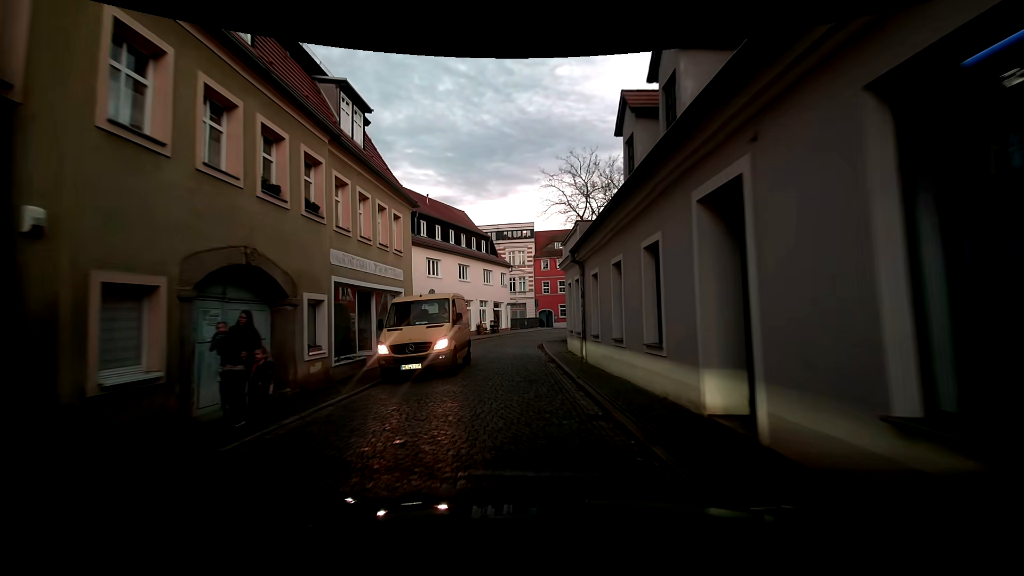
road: residential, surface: sett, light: Dusk
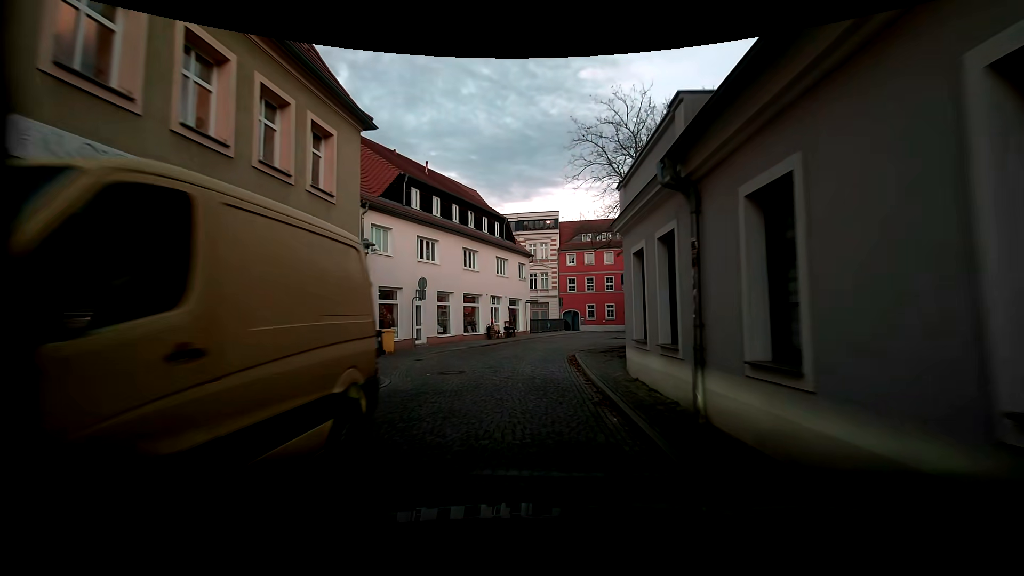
(-0.1, +8.7) m; -1°
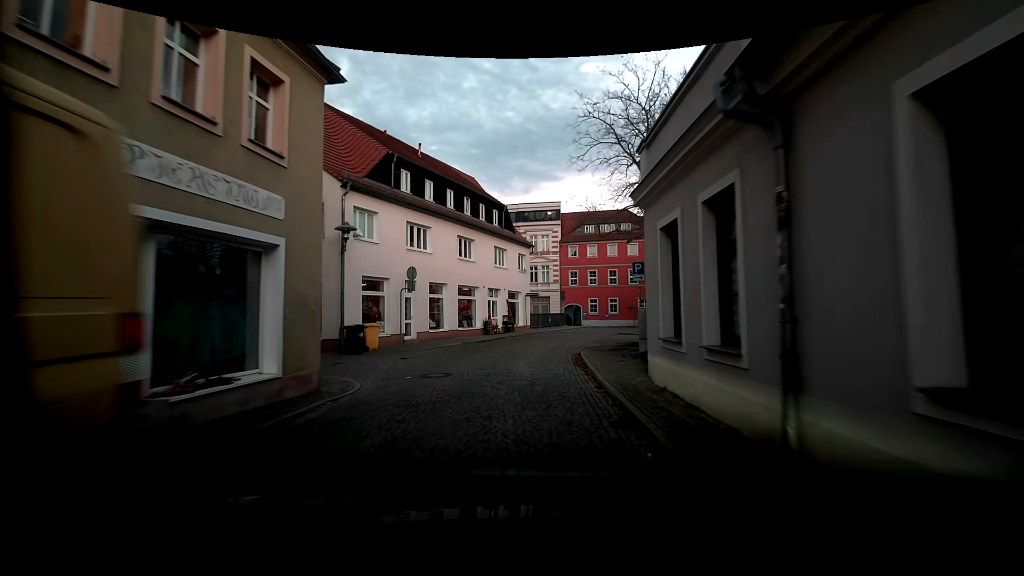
(0.0, +2.2) m; 0°
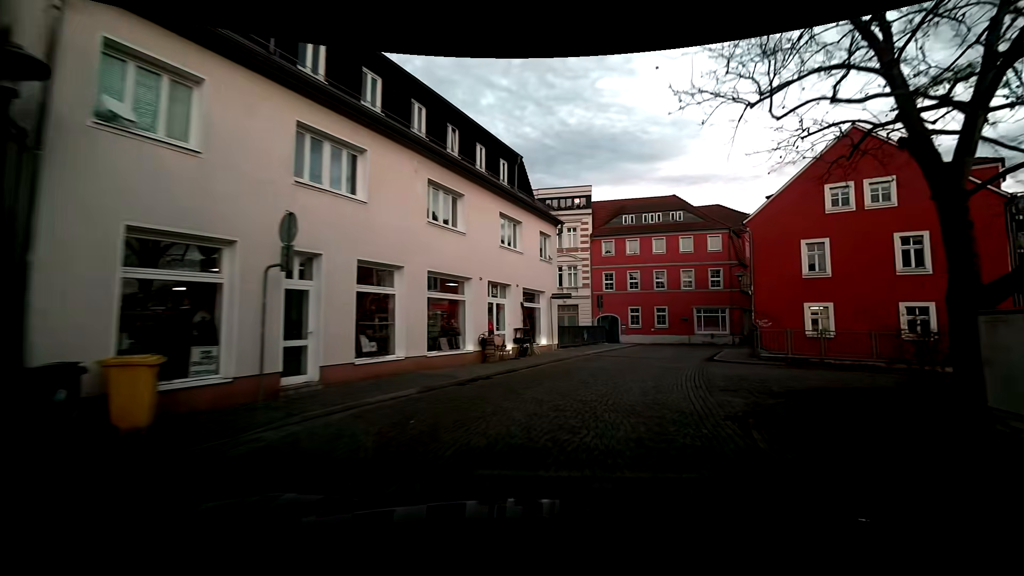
(-0.8, +13.0) m; -5°
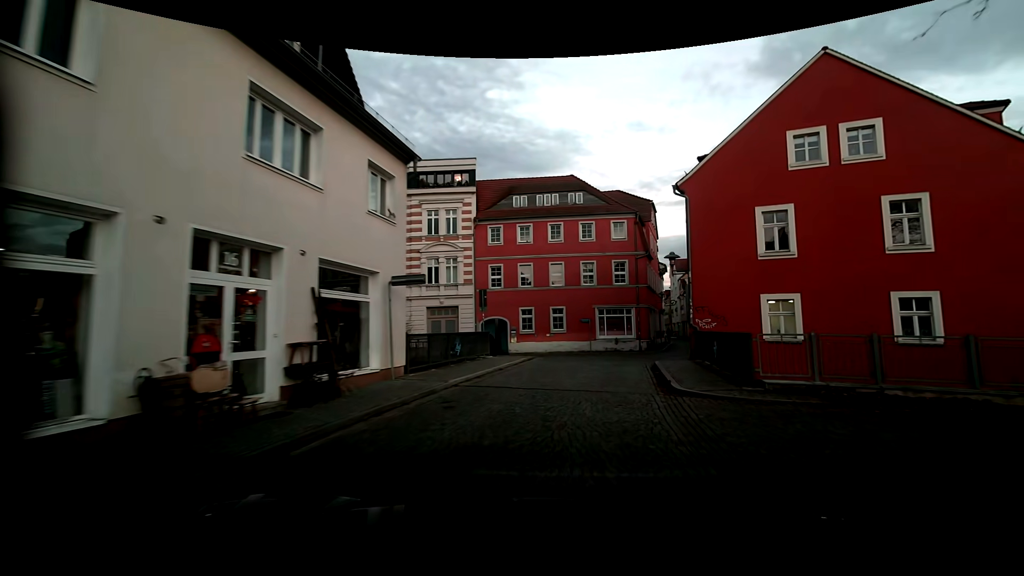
(+1.5, +10.1) m; +15°
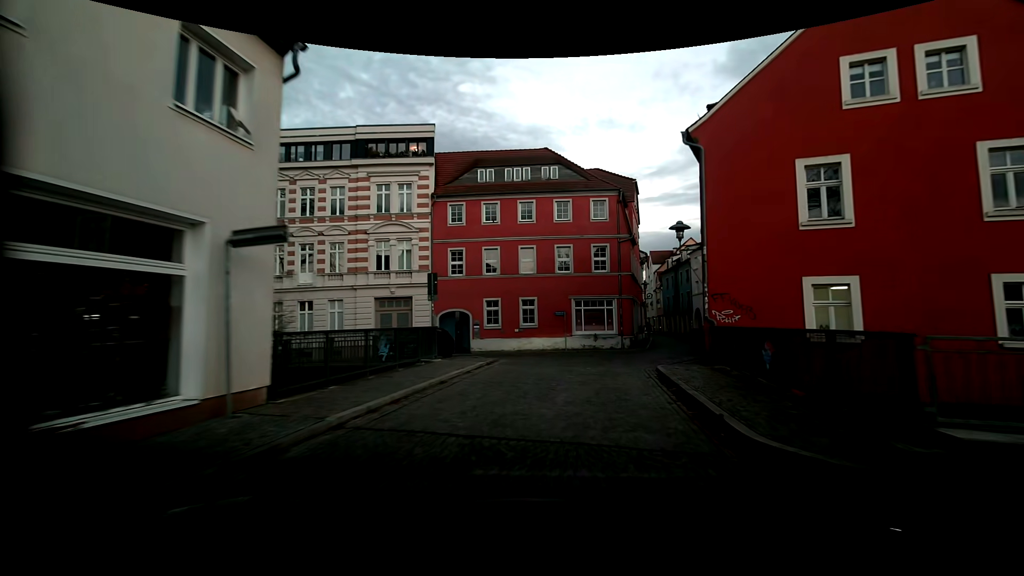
(+0.1, +5.6) m; +1°
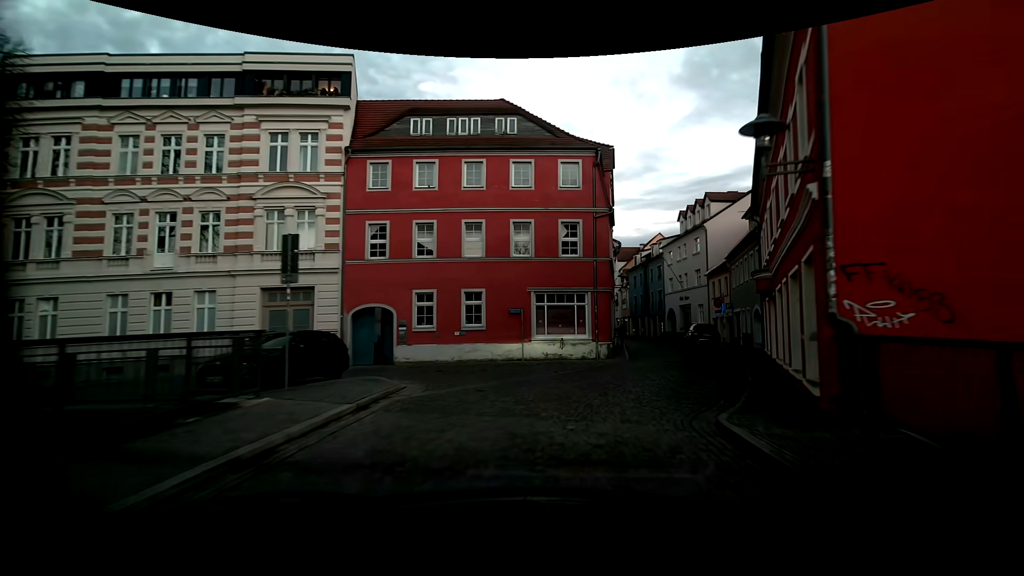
(+0.6, +8.4) m; +7°
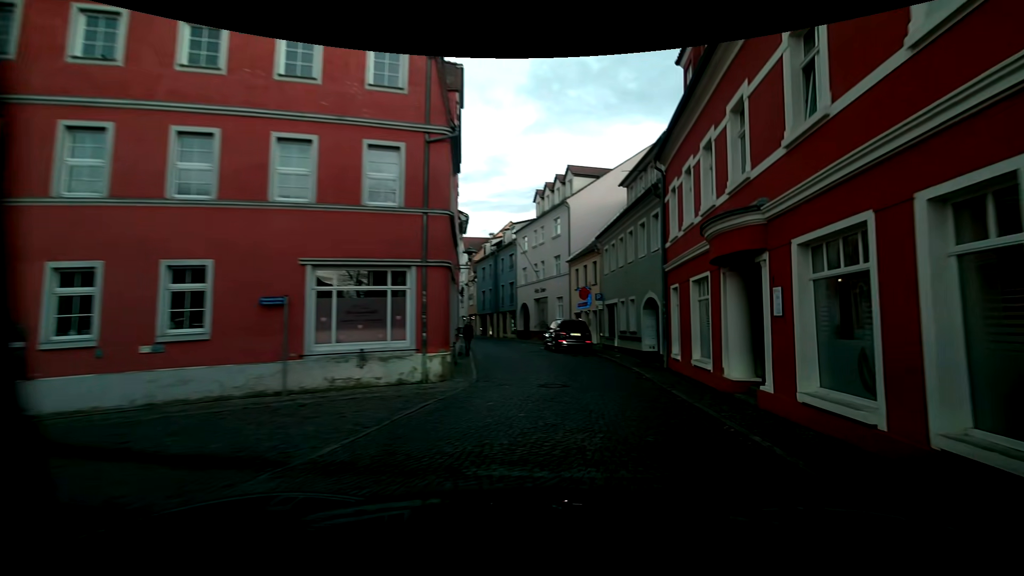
(+1.1, +10.3) m; +19°
